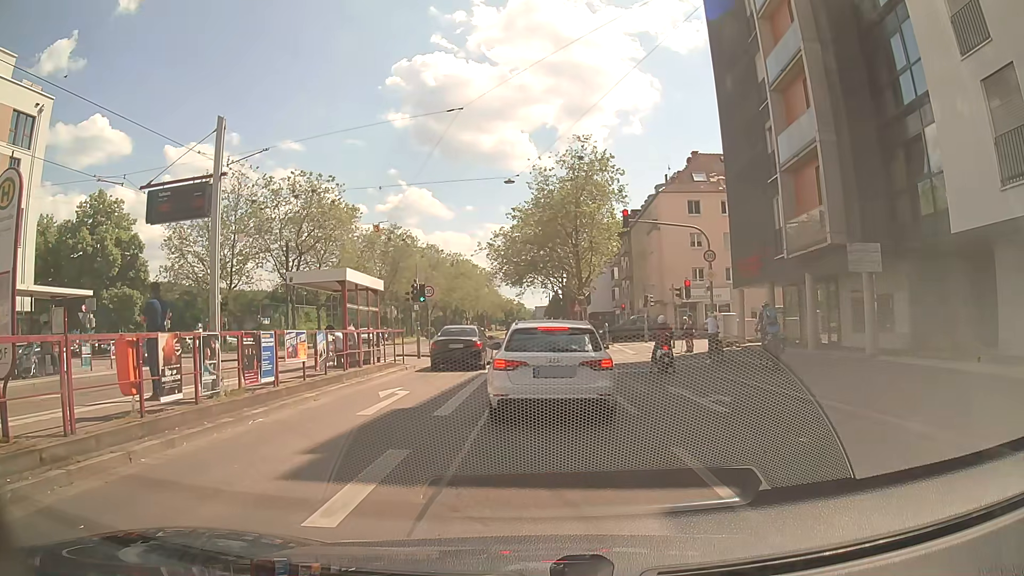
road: primary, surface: asphalt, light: Day
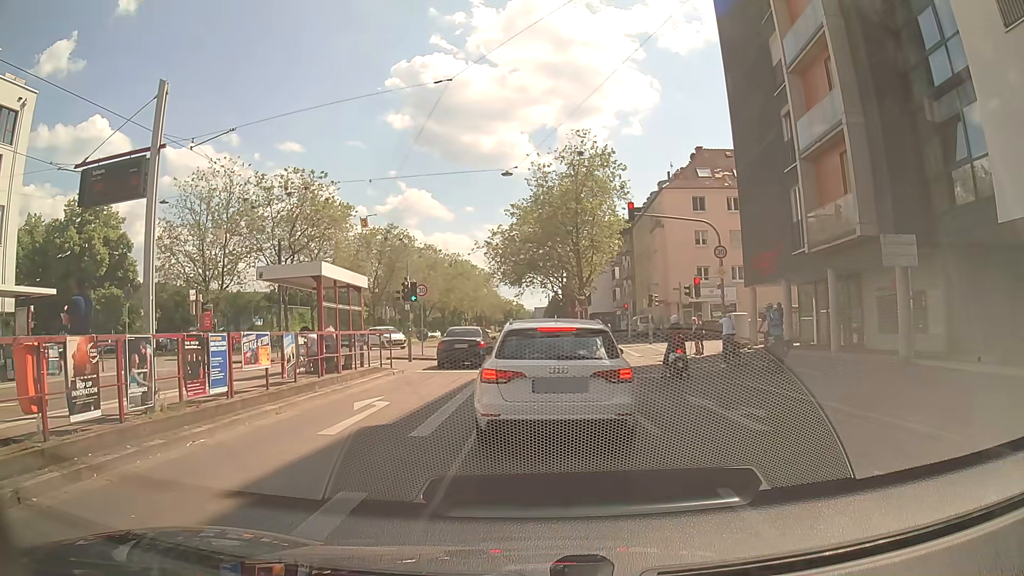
(-0.1, +1.9) m; -2°
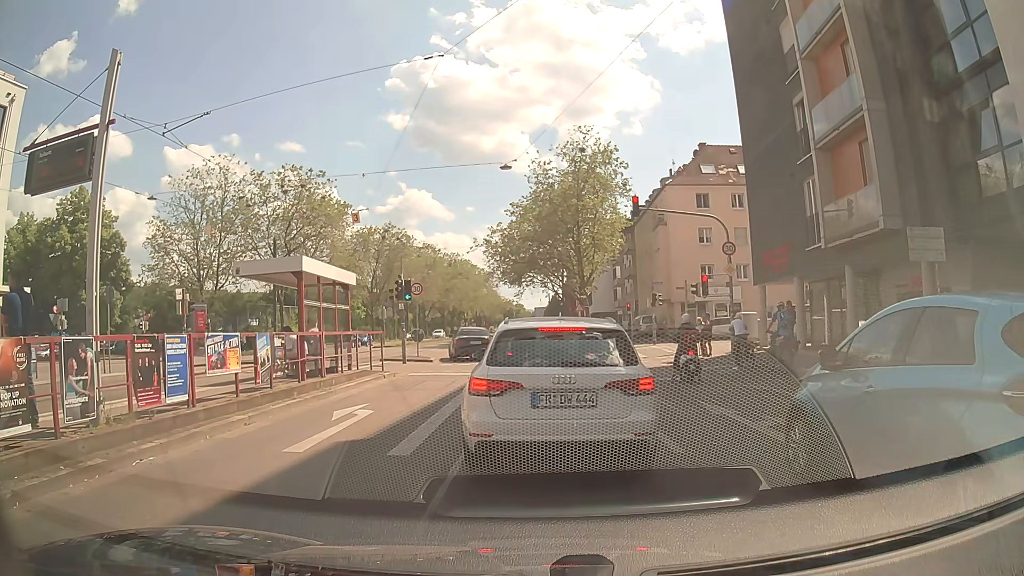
(0.0, +1.2) m; 0°
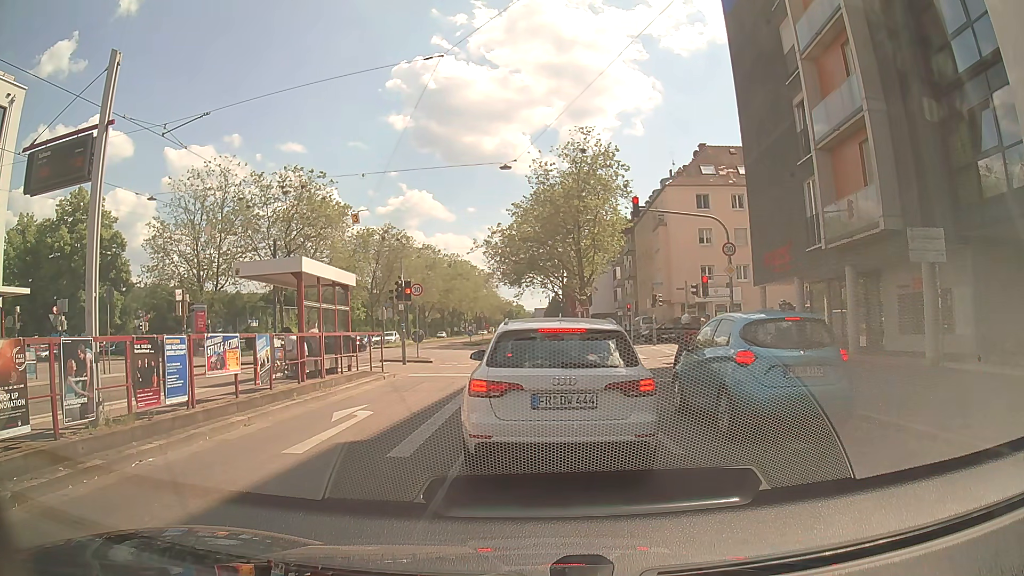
(0.0, +0.1) m; 0°
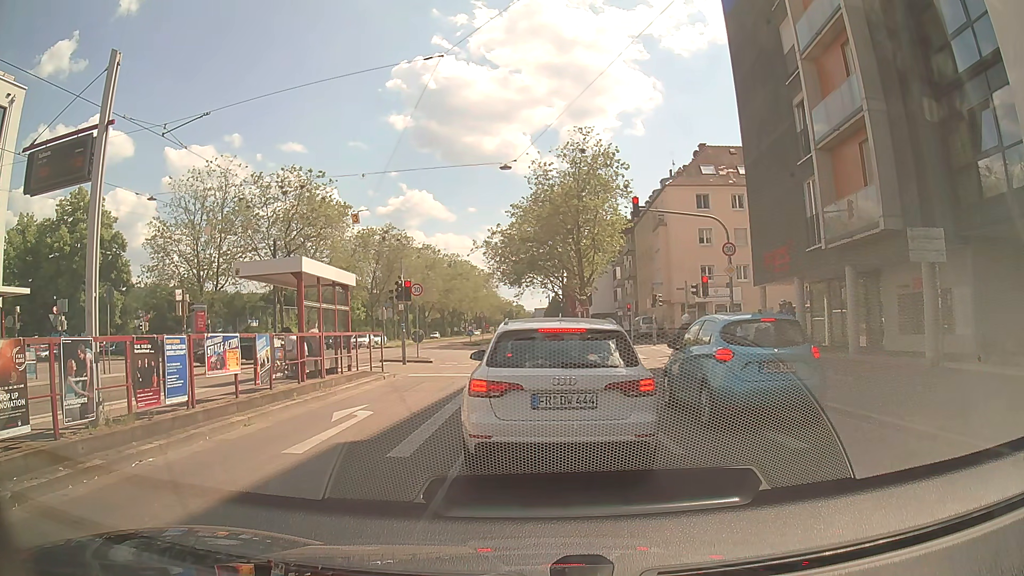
(0.0, 0.0) m; 0°
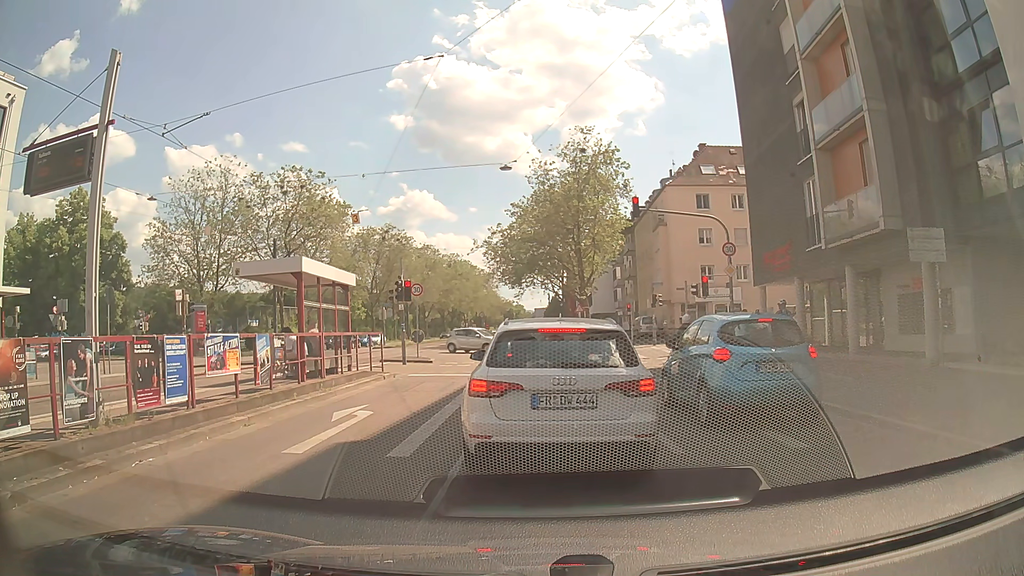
(0.0, 0.0) m; 0°
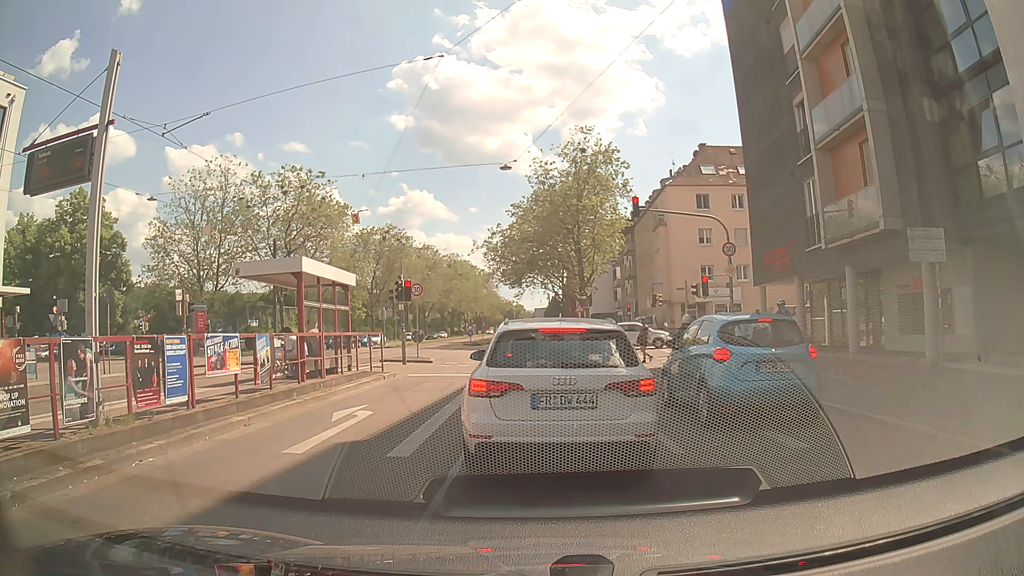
(0.0, 0.0) m; 0°
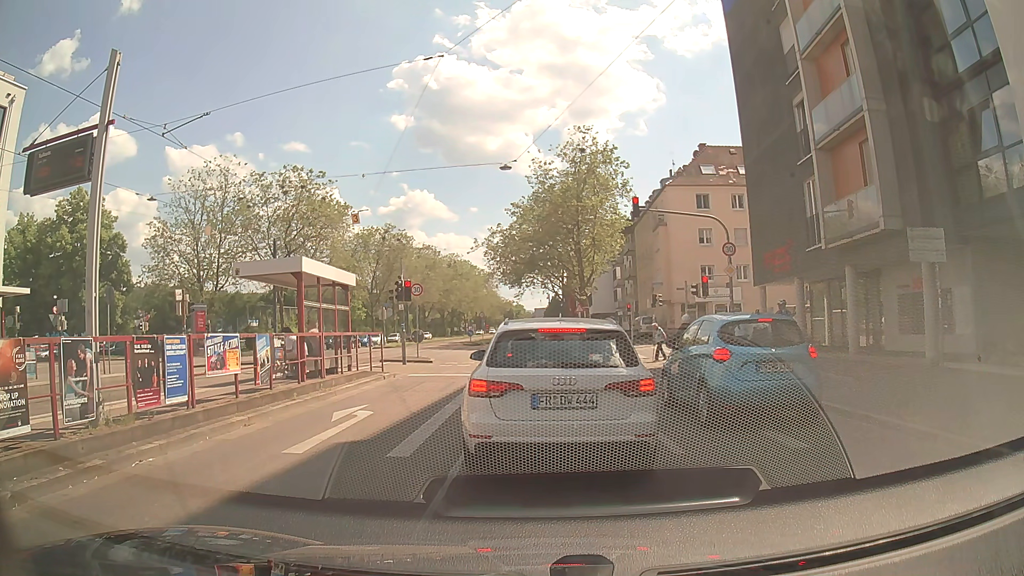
(0.0, 0.0) m; 0°
(0, +10) (0, +20) (0, +30) (-1, +40) (-2, +50) (-3, +60) (-3, +70) (-3, +80) (-4, +90) (-4, +100) m
